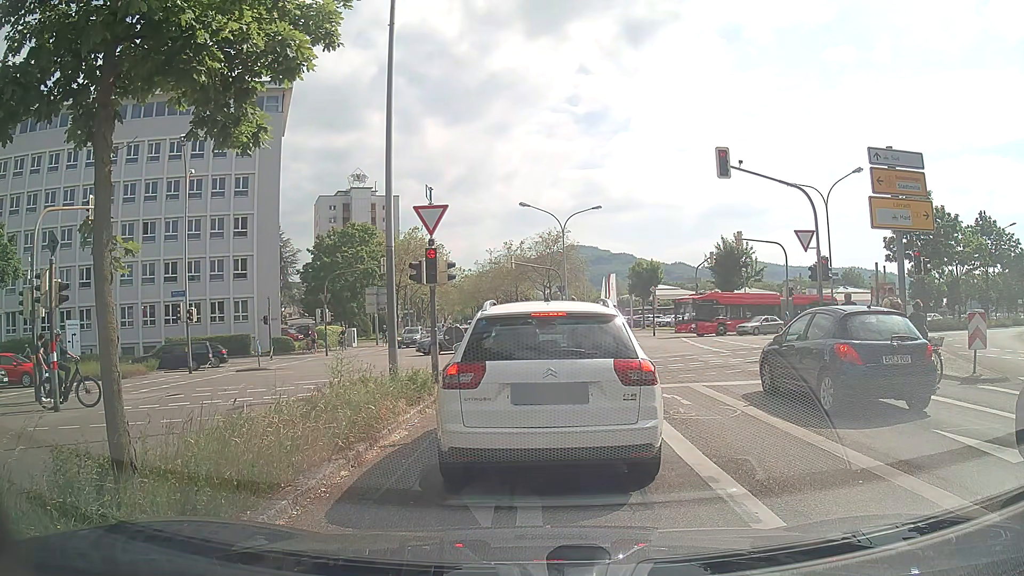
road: secondary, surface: asphalt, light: Day
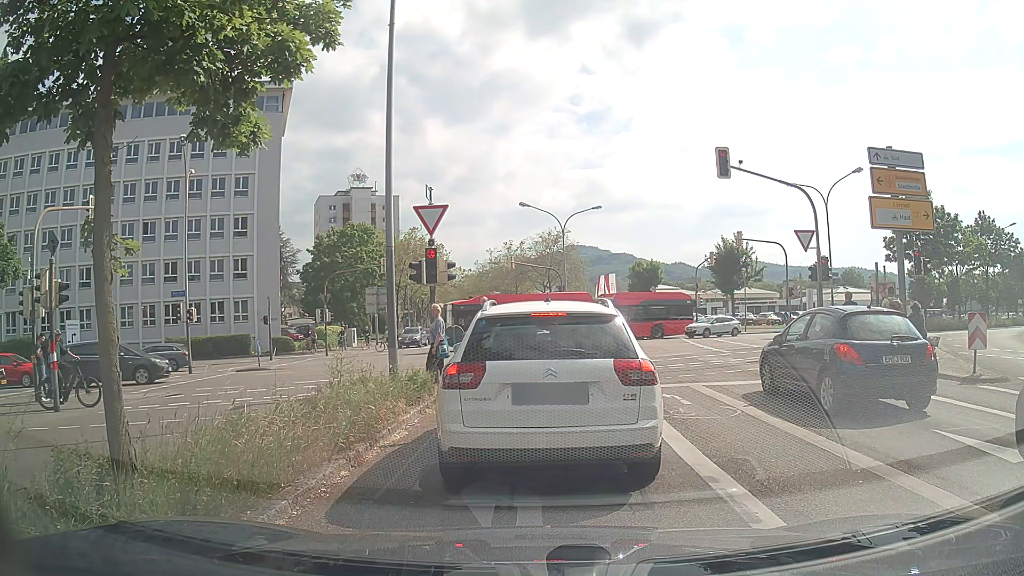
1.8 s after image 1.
(0.0, 0.0) m; 0°
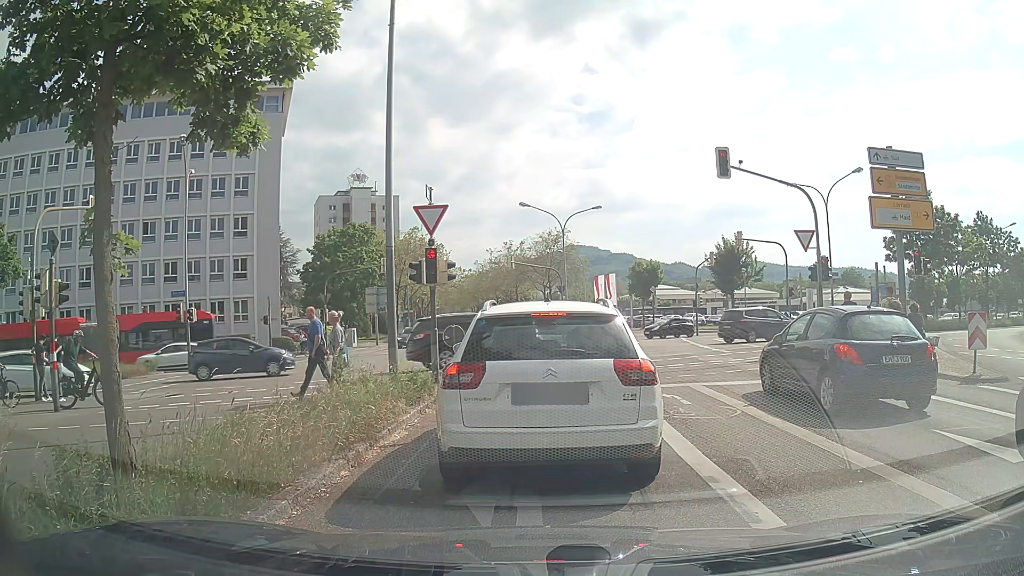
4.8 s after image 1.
(0.0, 0.0) m; 0°
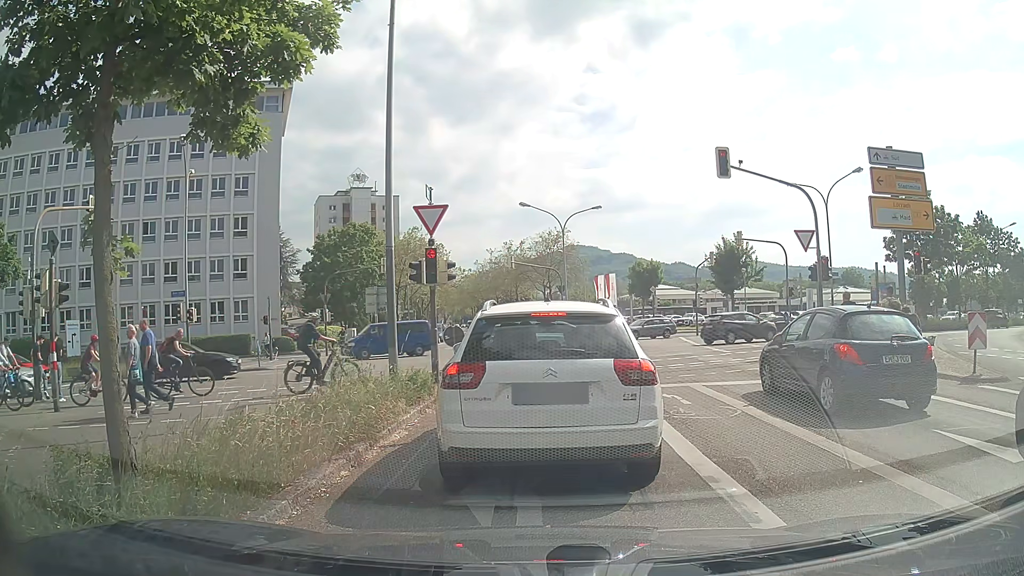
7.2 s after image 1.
(0.0, 0.0) m; 0°
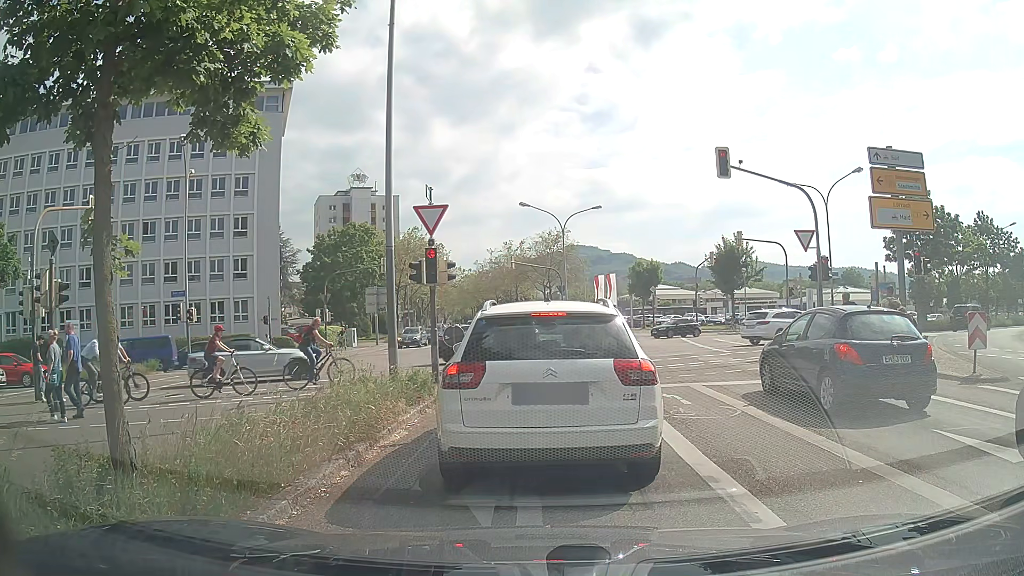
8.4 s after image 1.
(0.0, 0.0) m; 0°
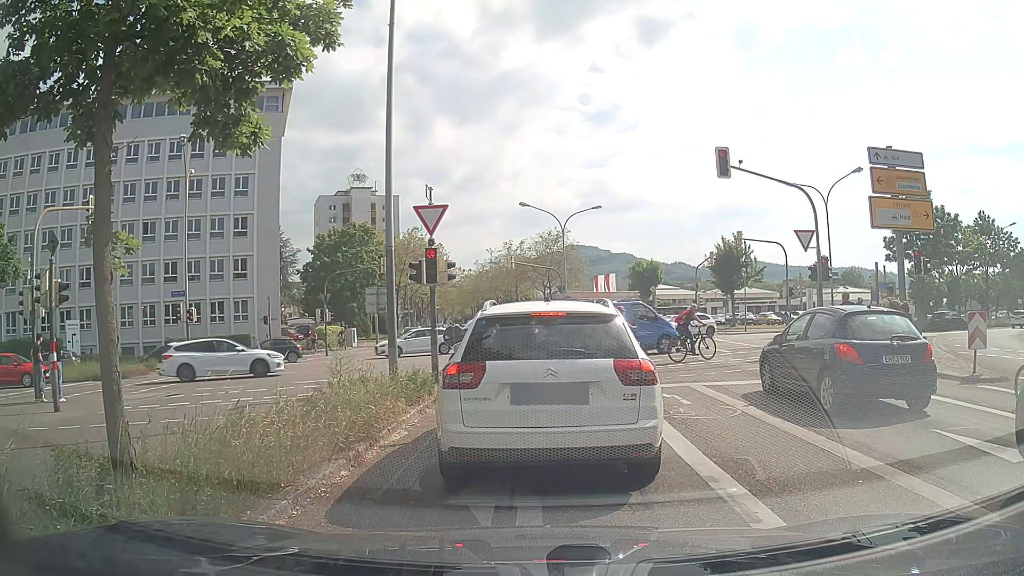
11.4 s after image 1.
(0.0, 0.0) m; 0°
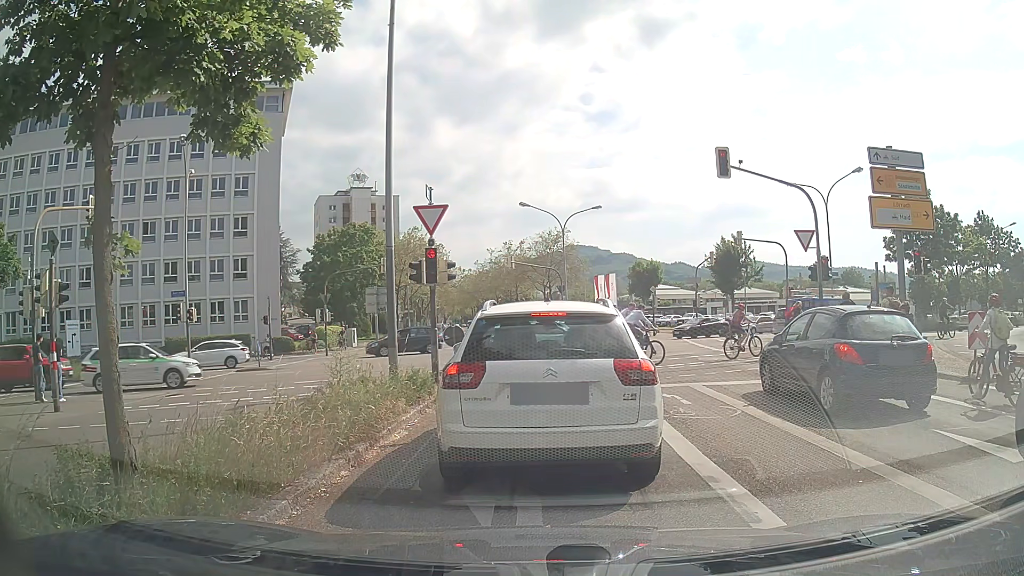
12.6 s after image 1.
(0.0, 0.0) m; 0°
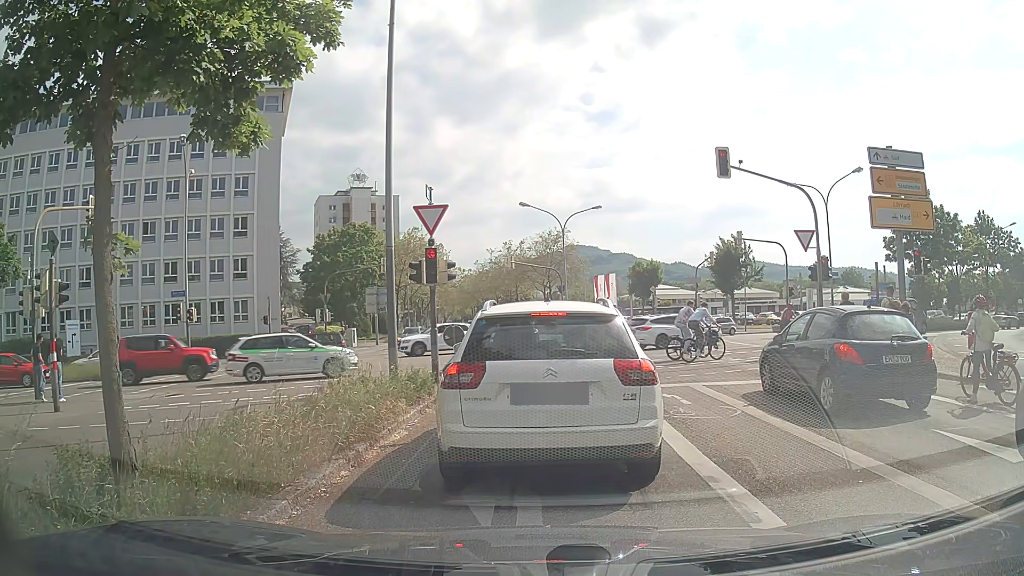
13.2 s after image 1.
(0.0, 0.0) m; 0°
